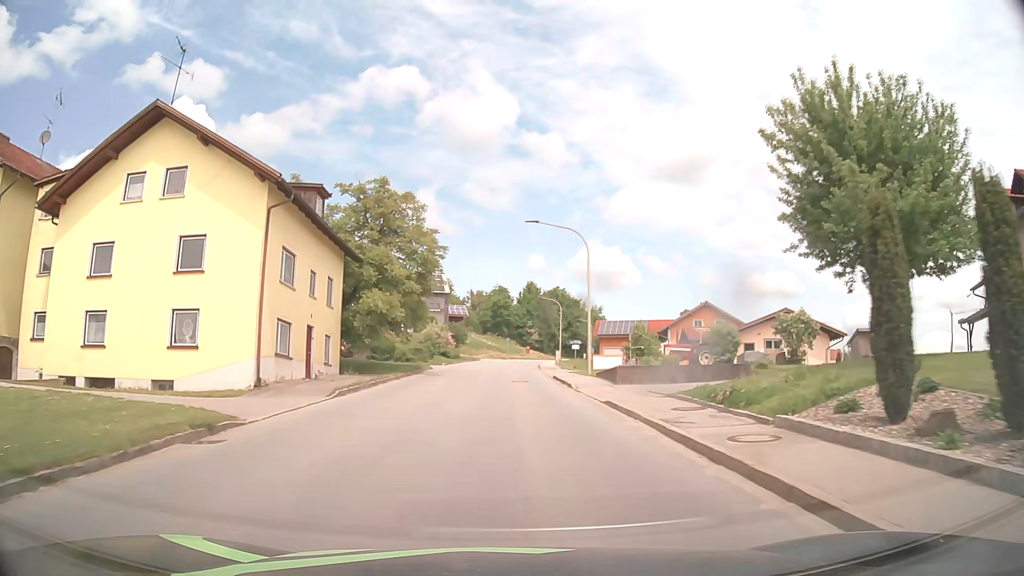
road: tertiary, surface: asphalt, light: Day
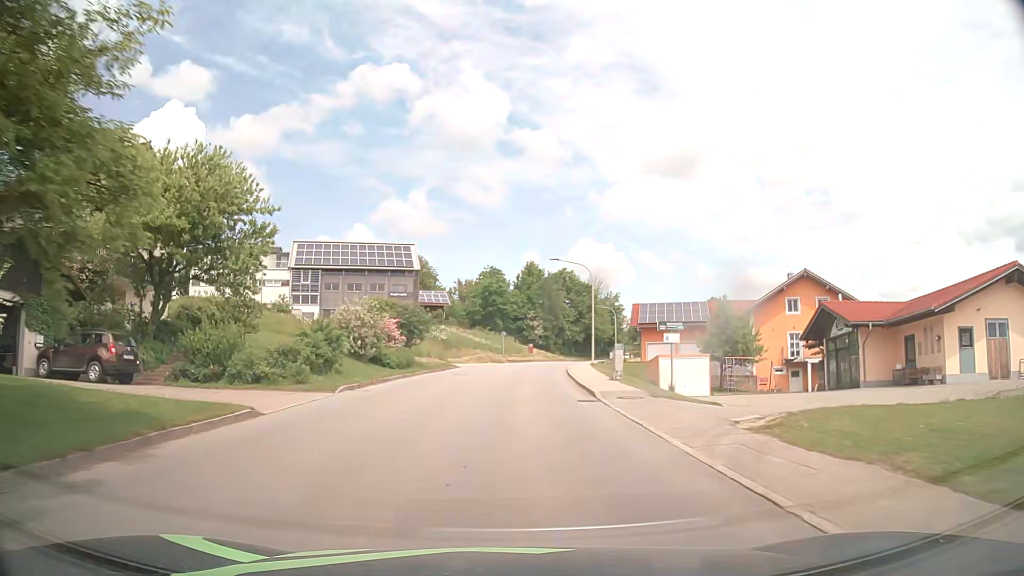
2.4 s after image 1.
(-0.1, +31.2) m; 0°
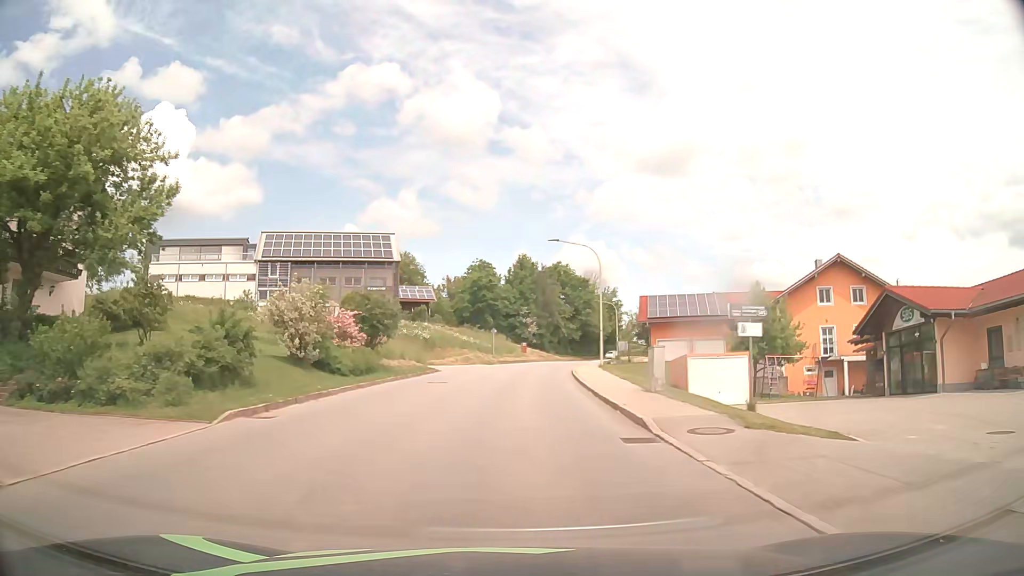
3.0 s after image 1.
(+0.1, +7.8) m; +1°
